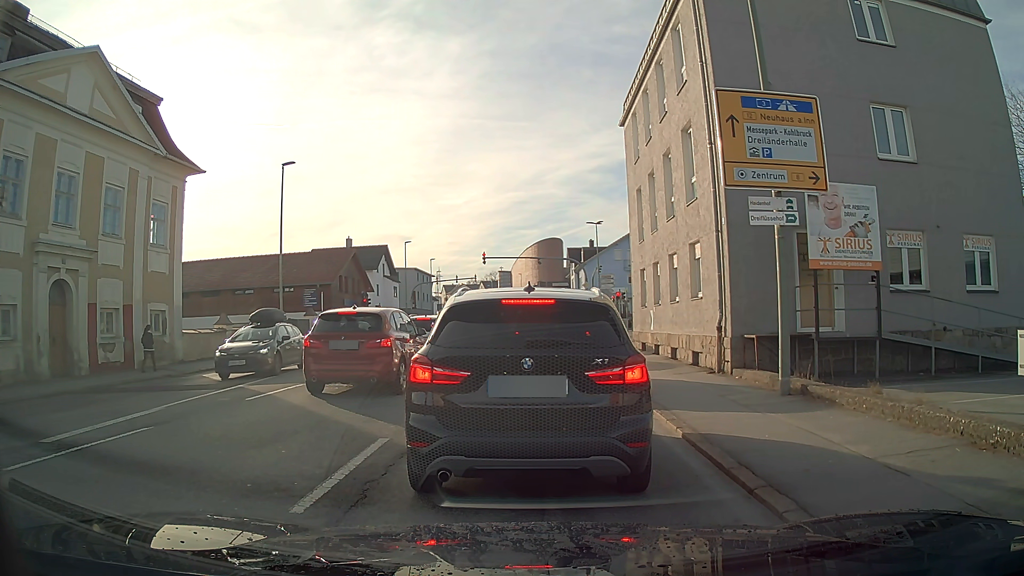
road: tertiary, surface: asphalt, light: Day
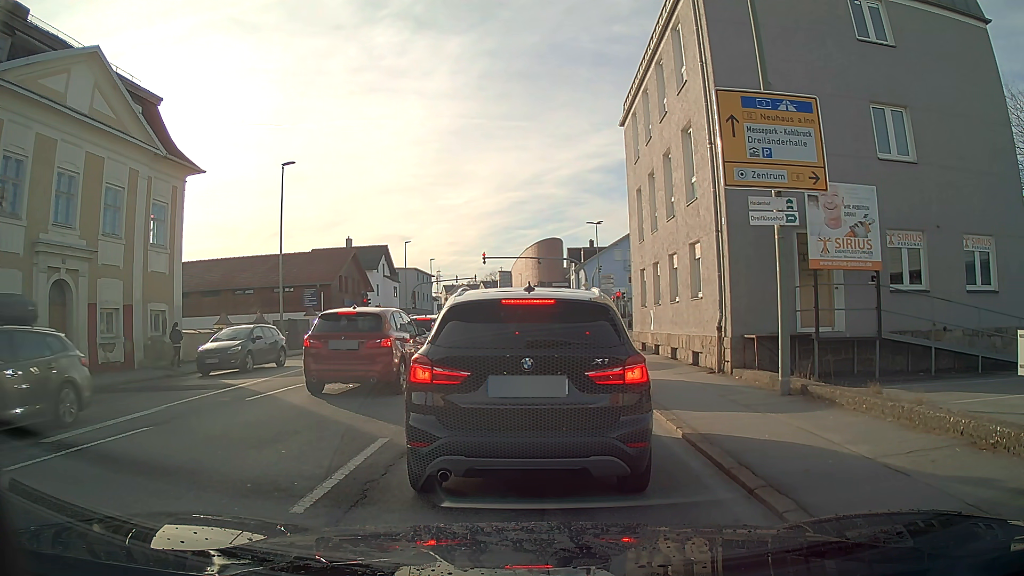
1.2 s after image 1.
(0.0, 0.0) m; 0°
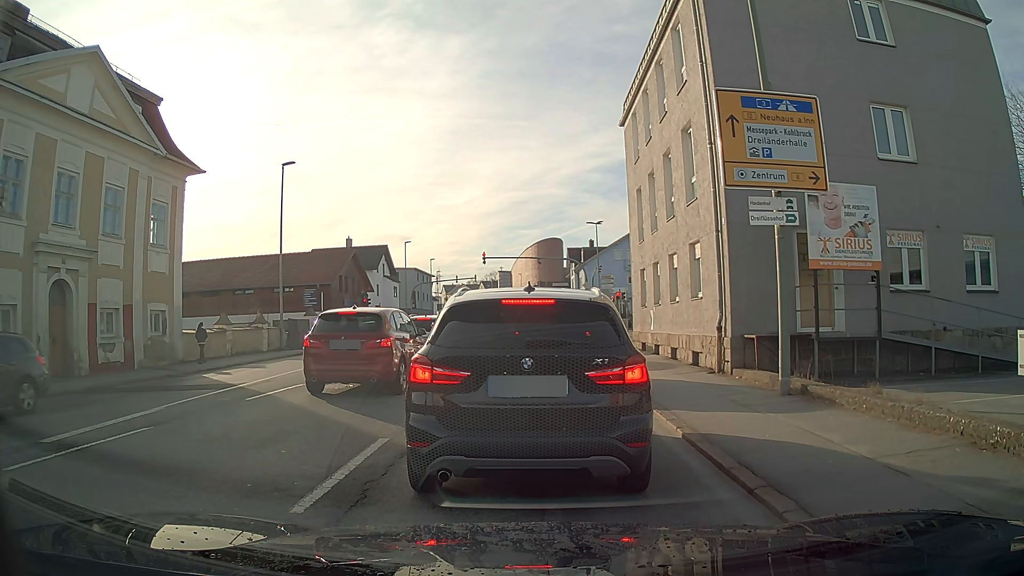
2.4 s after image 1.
(0.0, 0.0) m; 0°
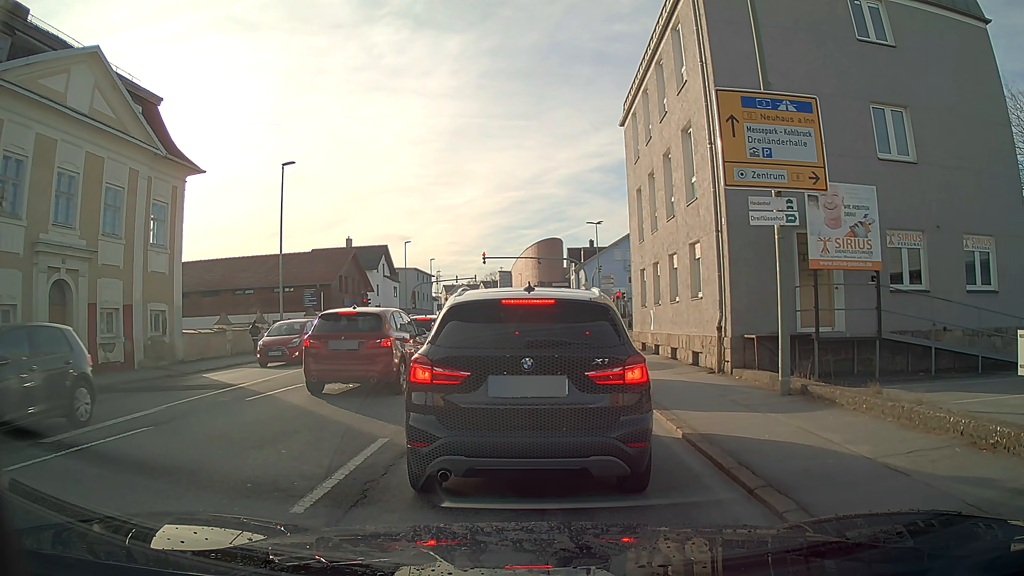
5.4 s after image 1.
(0.0, 0.0) m; 0°
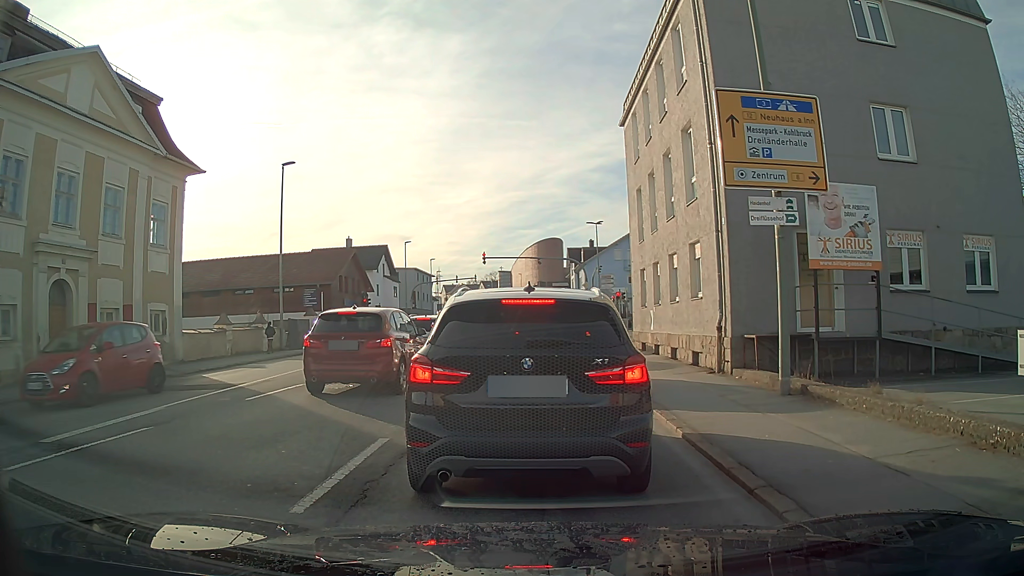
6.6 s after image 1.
(0.0, 0.0) m; 0°
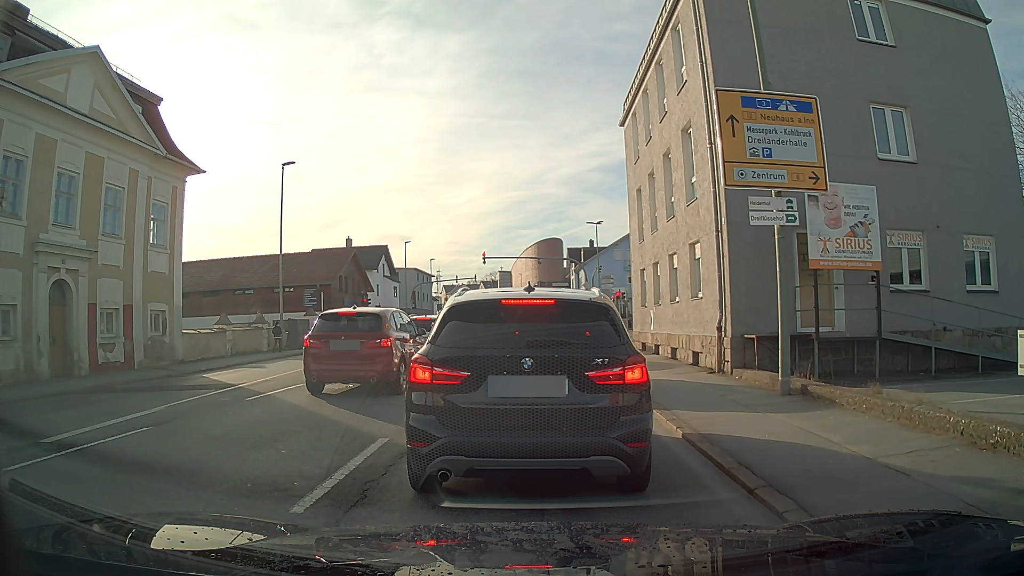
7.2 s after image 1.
(0.0, 0.0) m; 0°
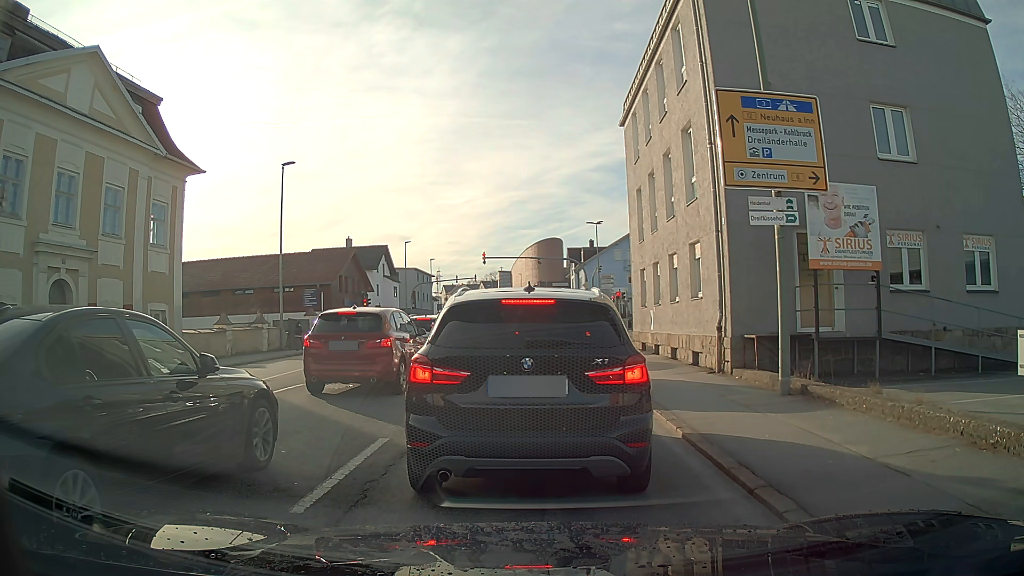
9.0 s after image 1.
(0.0, 0.0) m; 0°
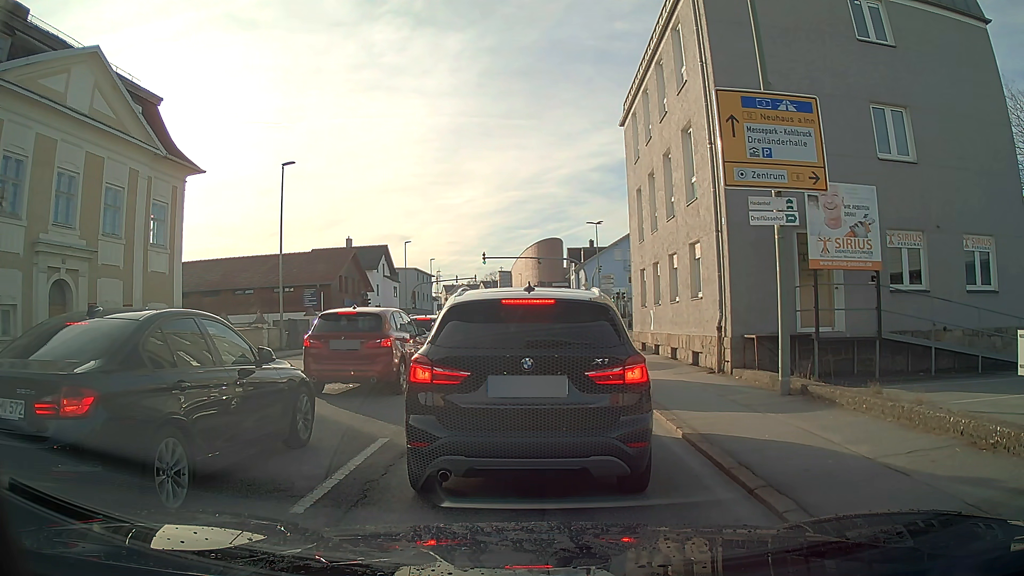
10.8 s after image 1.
(0.0, 0.0) m; 0°
(0, +10) (0, +20) (0, +30) (+1, +40) (+1, +50) (+2, +60) (+2, +70) (+2, +80) (+1, +90) (+1, +100) m
